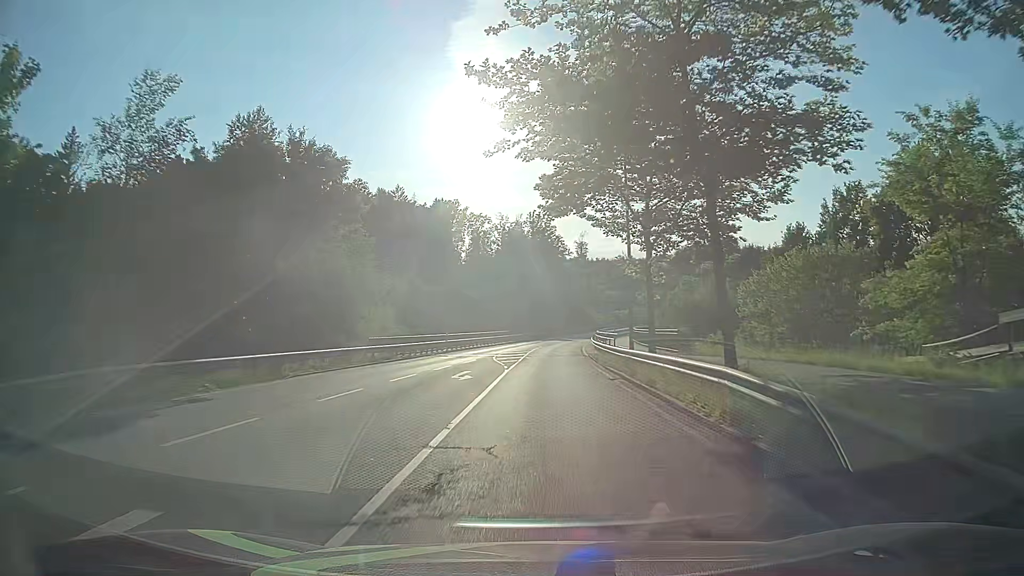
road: secondary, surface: asphalt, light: Day
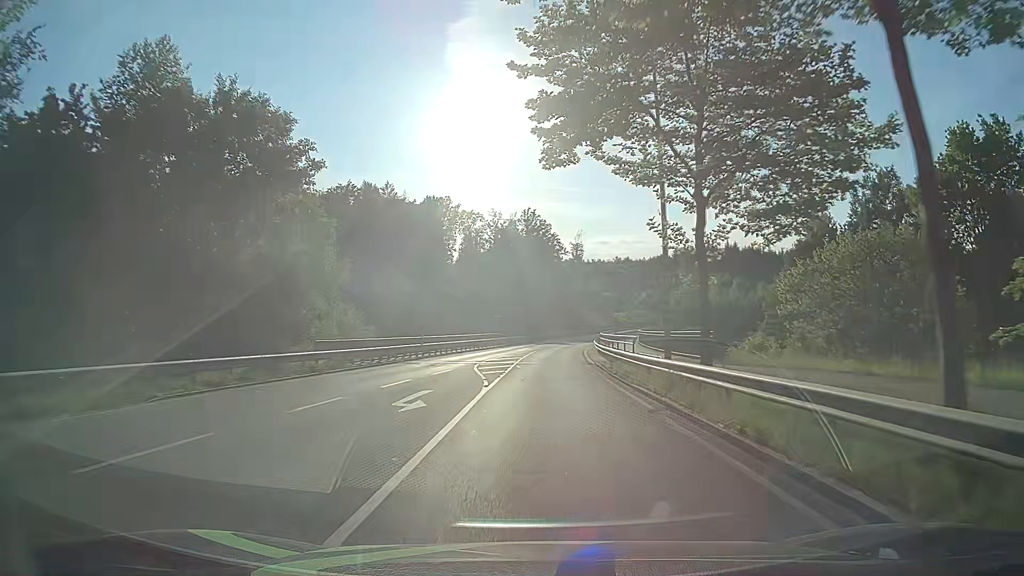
(0.0, +8.0) m; +1°
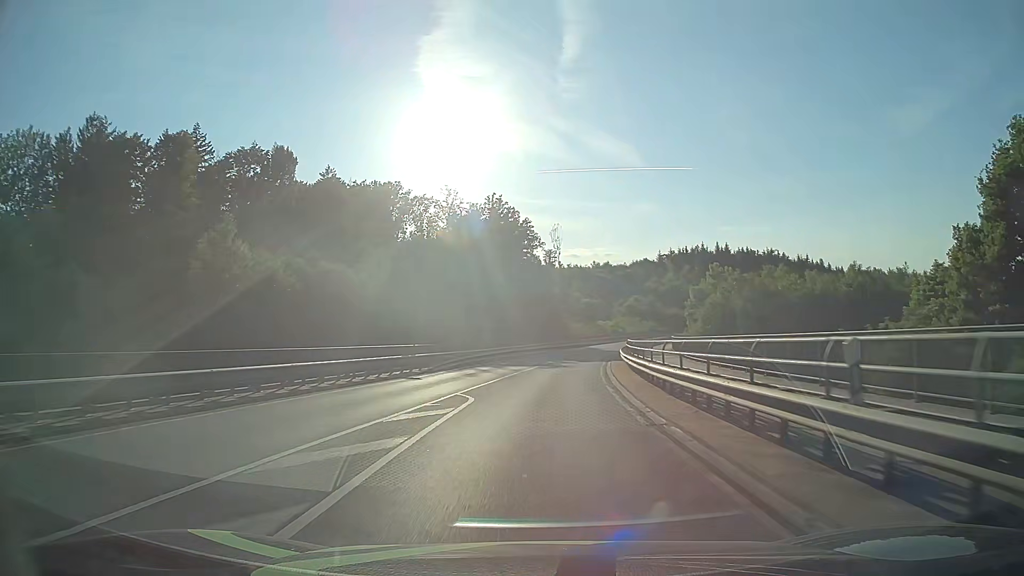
(+0.6, +33.8) m; +2°
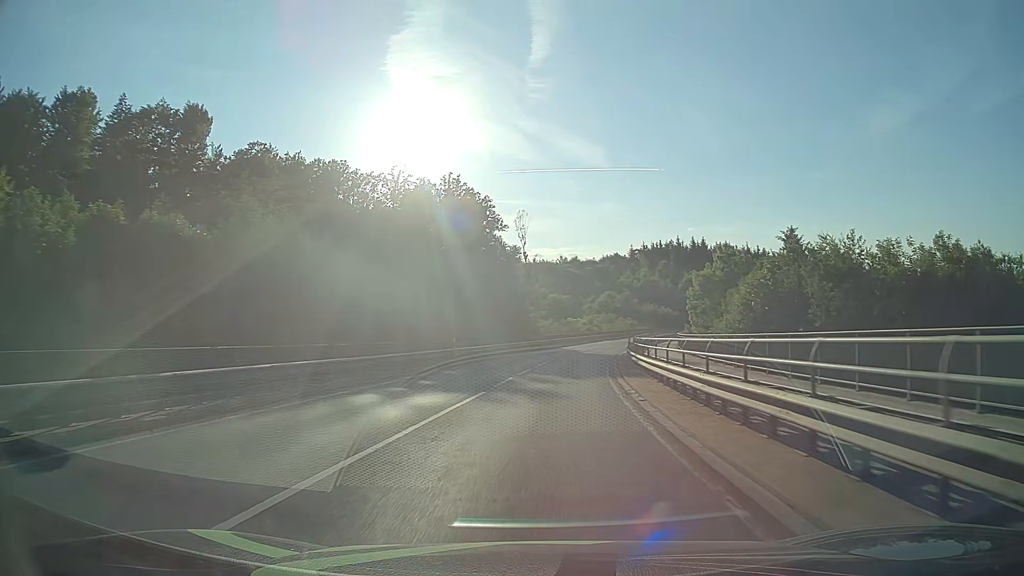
(+0.6, +18.7) m; +3°
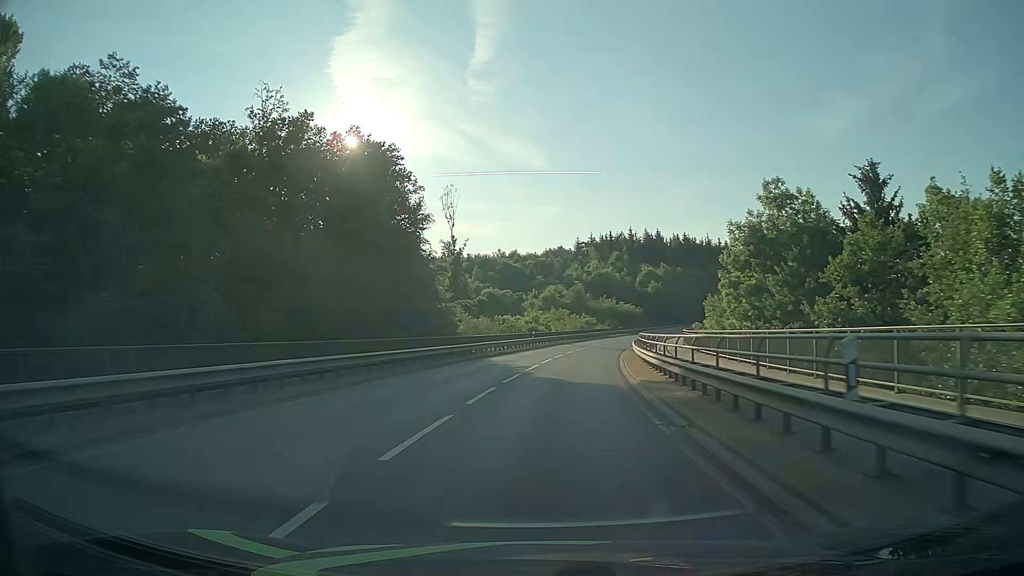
(+1.6, +29.9) m; +5°
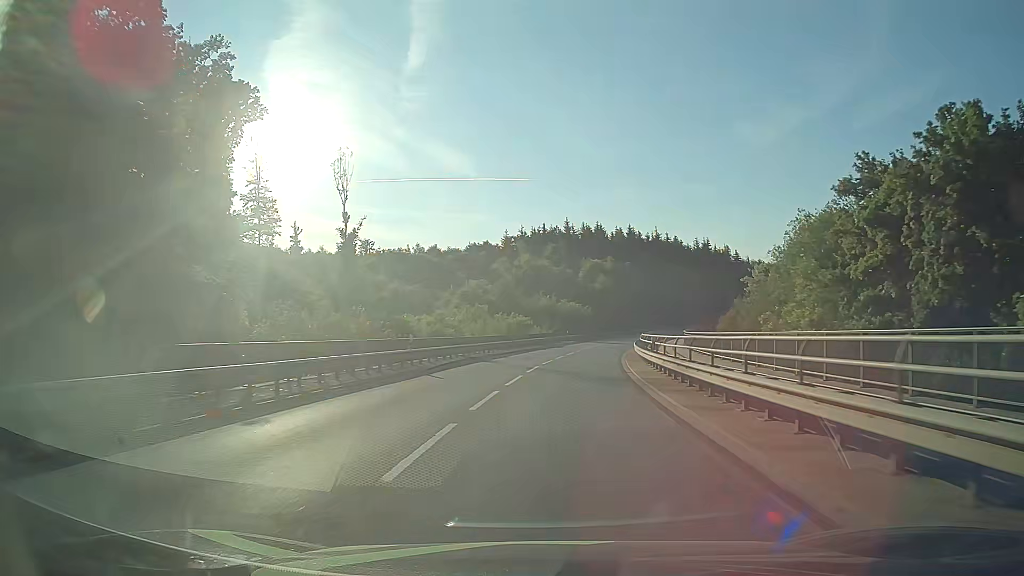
(+1.6, +31.0) m; +6°
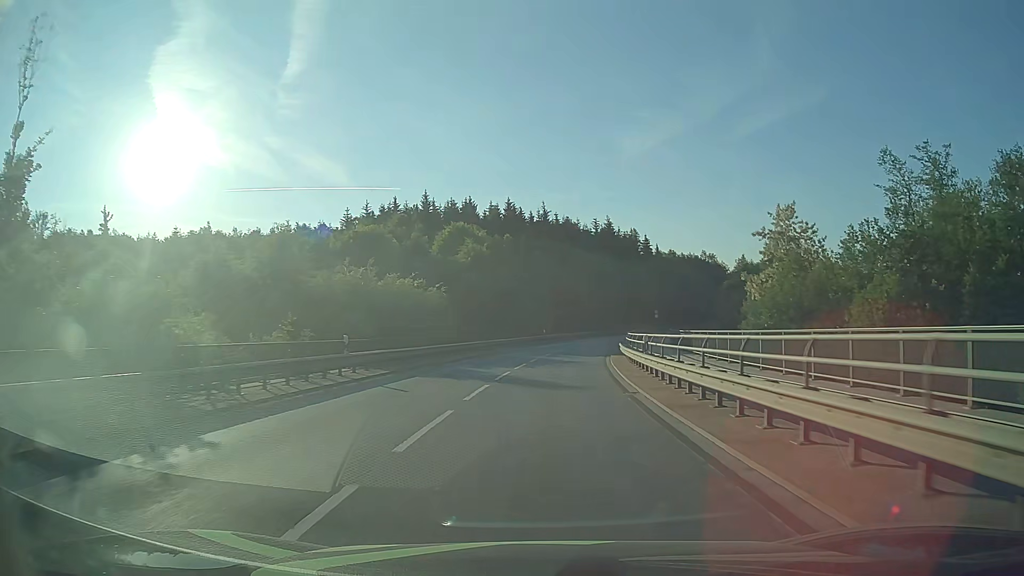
(+5.0, +52.0) m; +11°
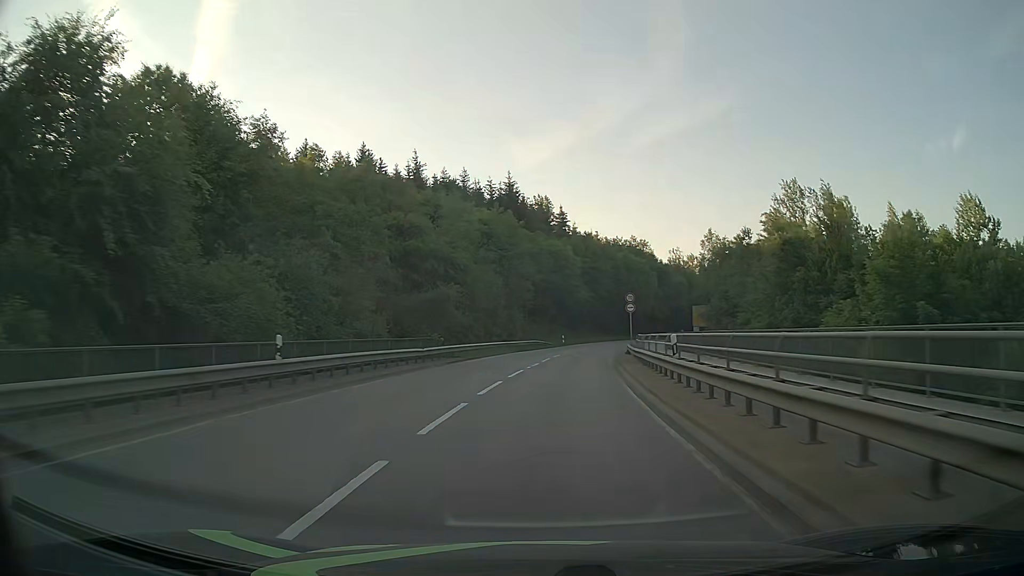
(+4.0, +52.6) m; +9°
